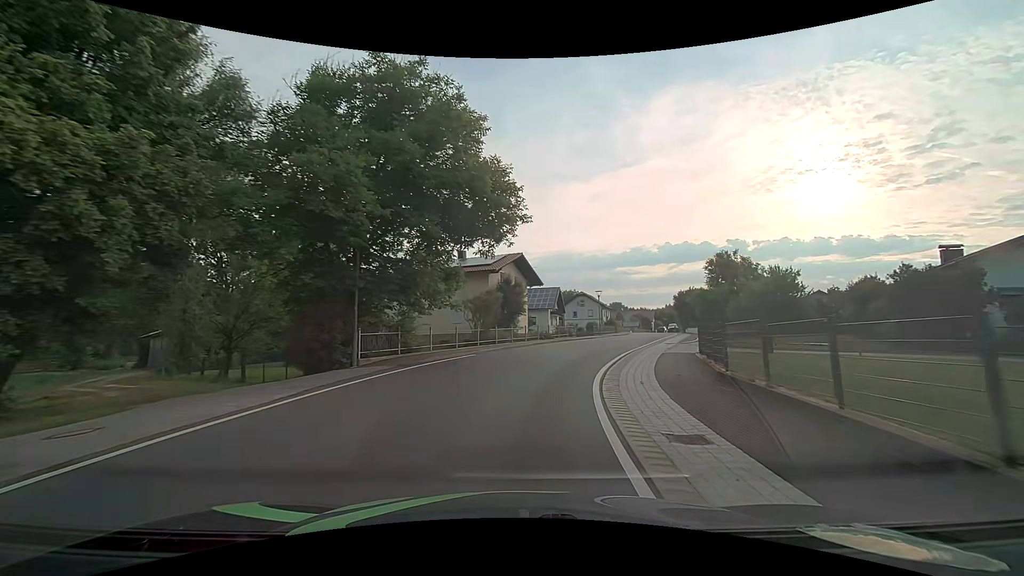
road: secondary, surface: asphalt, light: Day
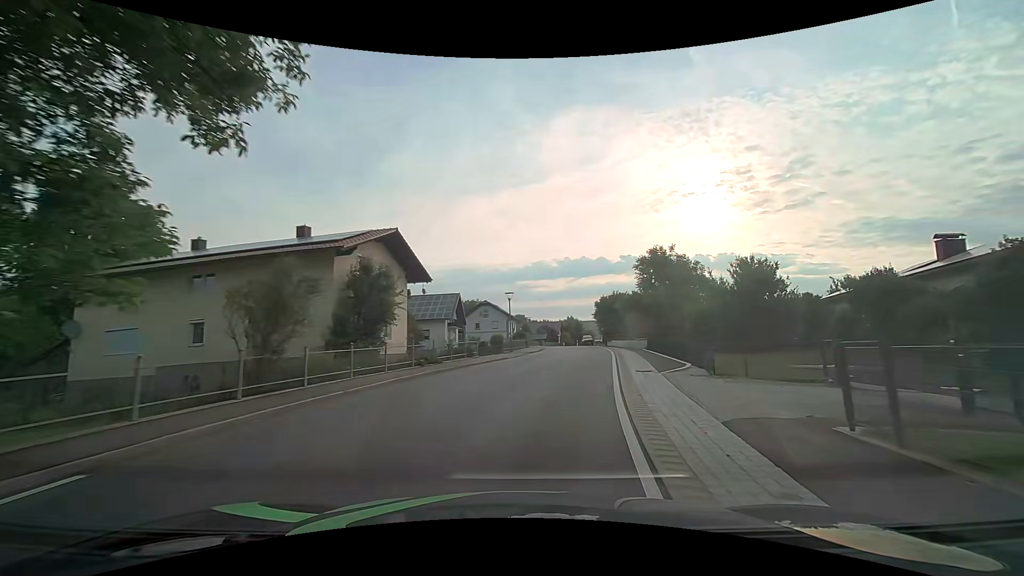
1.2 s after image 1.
(+1.2, +14.1) m; +10°
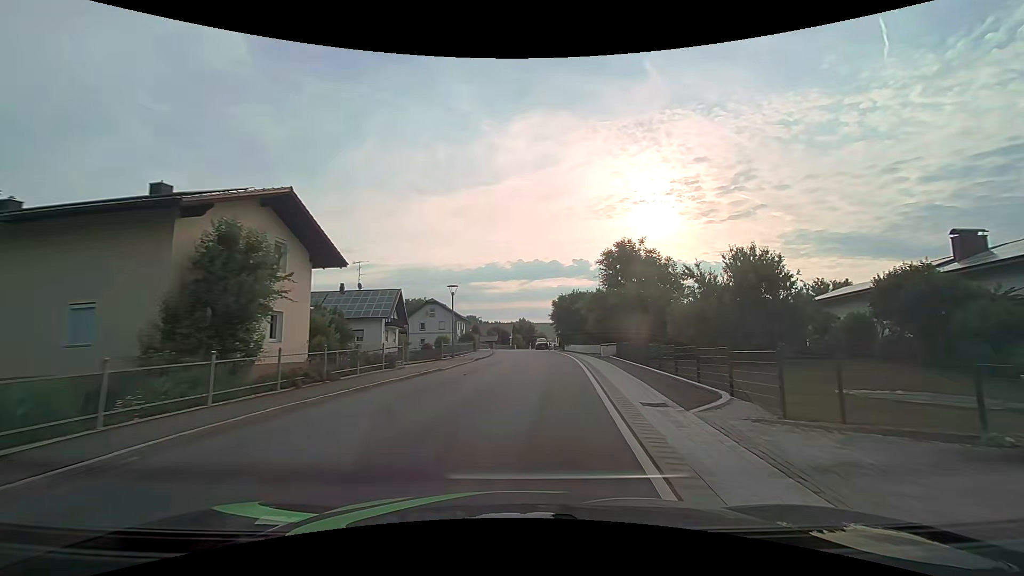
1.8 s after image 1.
(+0.4, +6.9) m; +6°
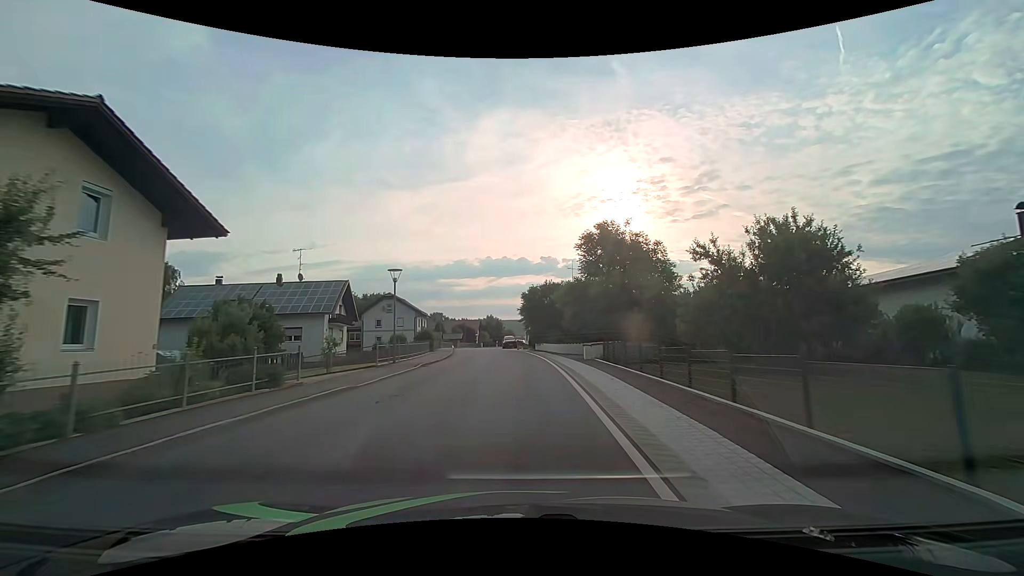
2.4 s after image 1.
(+0.3, +6.9) m; +4°
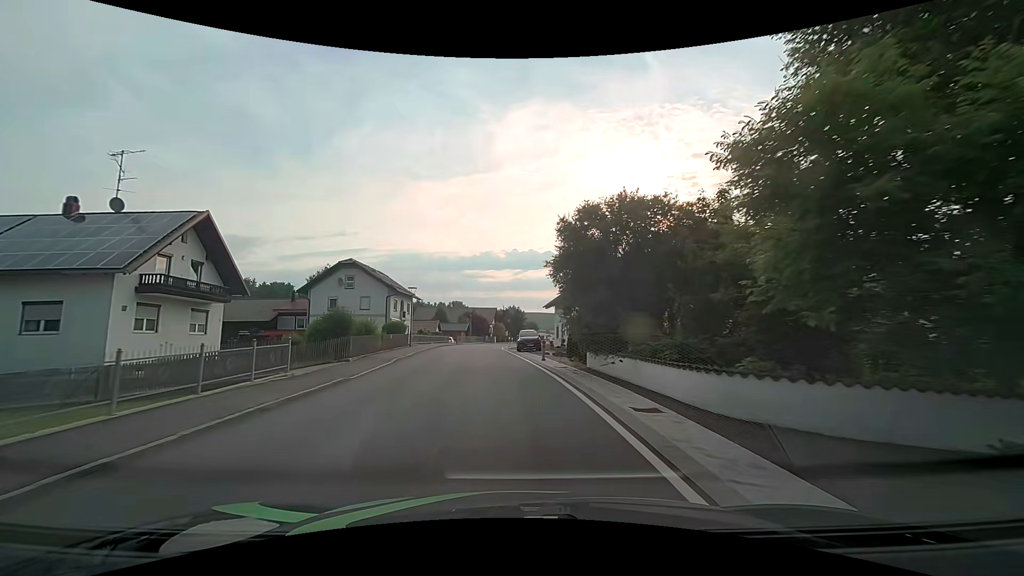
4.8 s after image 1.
(0.0, +27.7) m; -3°
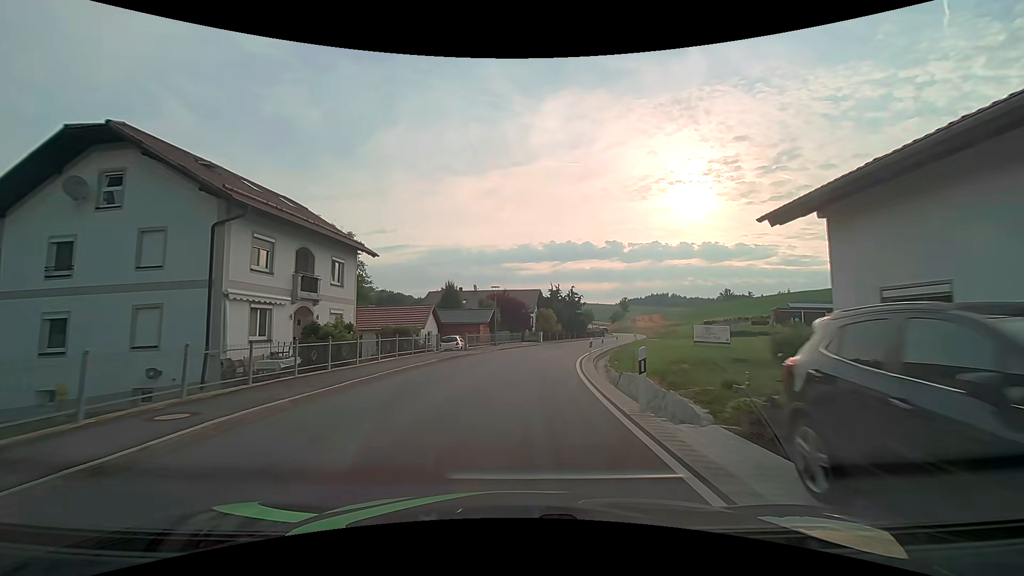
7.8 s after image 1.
(-1.9, +36.3) m; -4°
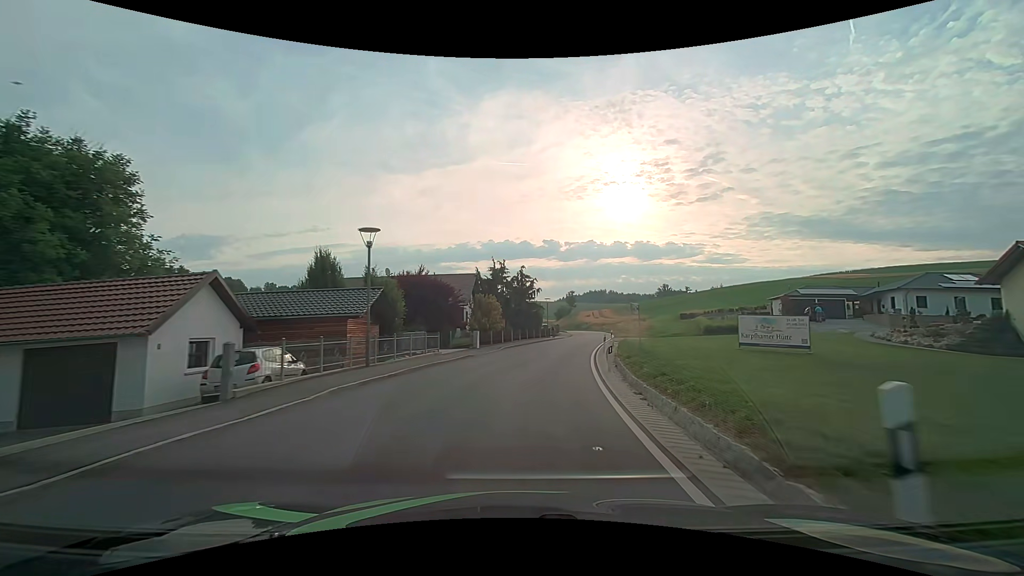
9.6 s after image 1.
(+0.9, +21.7) m; +7°
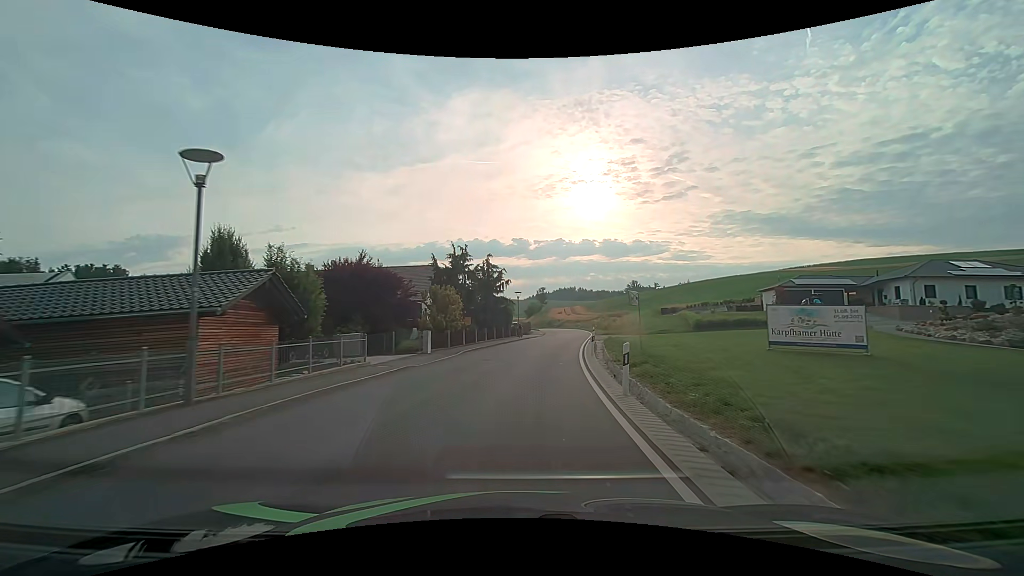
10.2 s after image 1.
(+0.2, +7.2) m; +3°
(0, +10) (+1, +20) (+2, +30) (+4, +40) (+6, +50) (+7, +59) (+8, +69) (+8, +79) (+7, +89) (+6, +99) m
